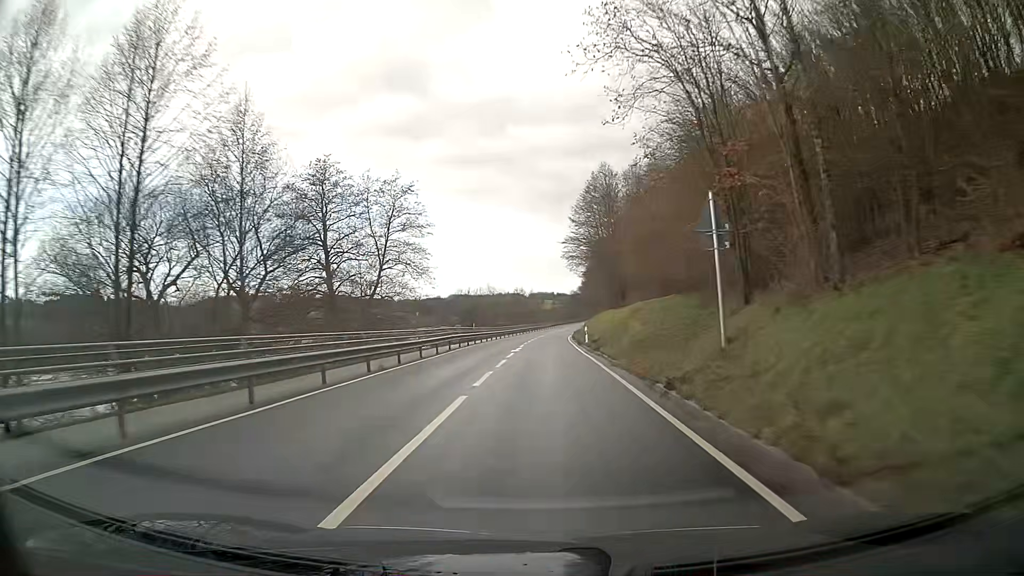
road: secondary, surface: asphalt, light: Day
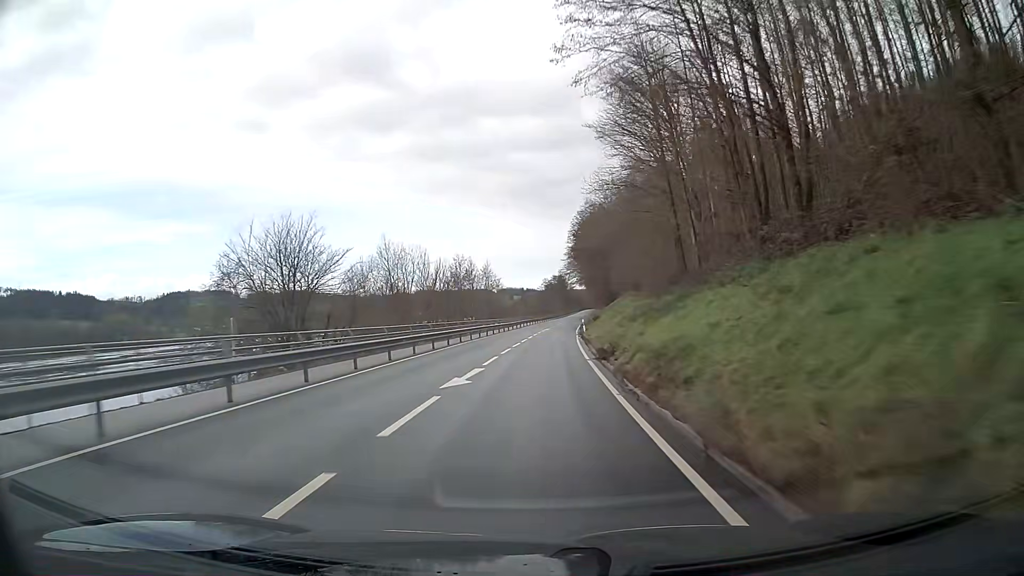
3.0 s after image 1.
(+1.5, +60.3) m; +2°
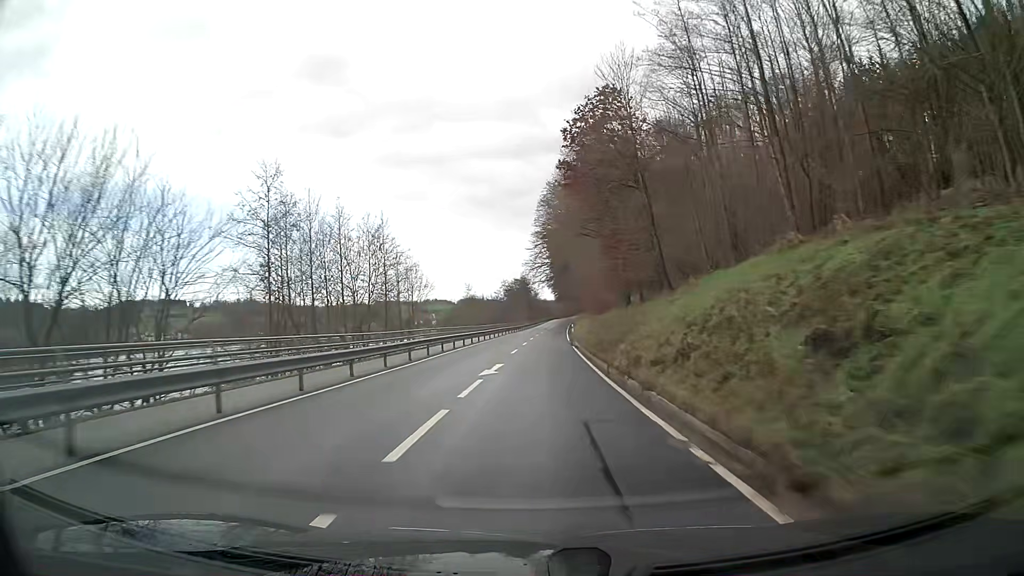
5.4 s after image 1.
(+1.5, +49.2) m; +3°
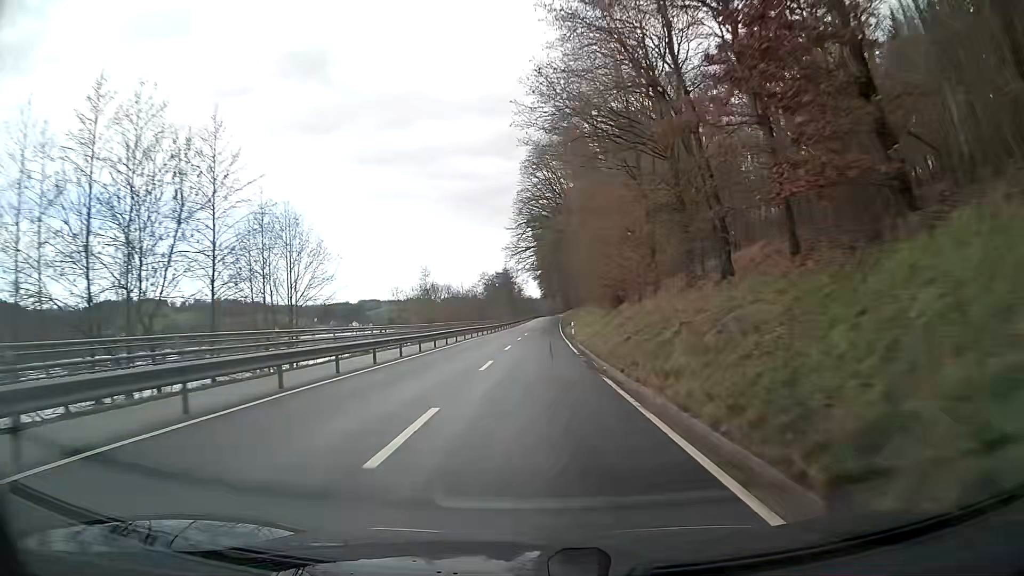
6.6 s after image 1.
(+0.3, +25.0) m; +1°
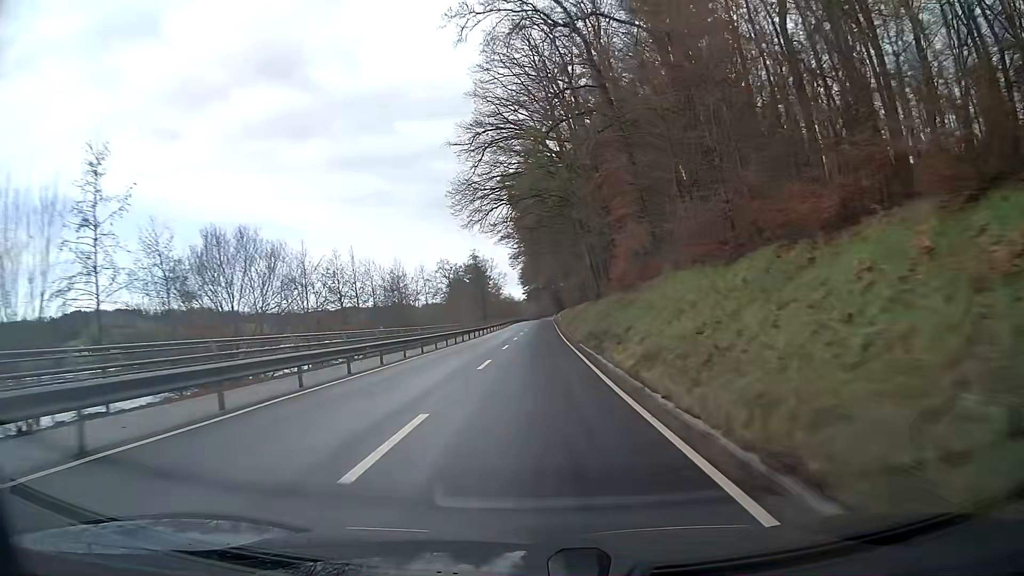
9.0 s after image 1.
(+0.6, +51.0) m; +1°
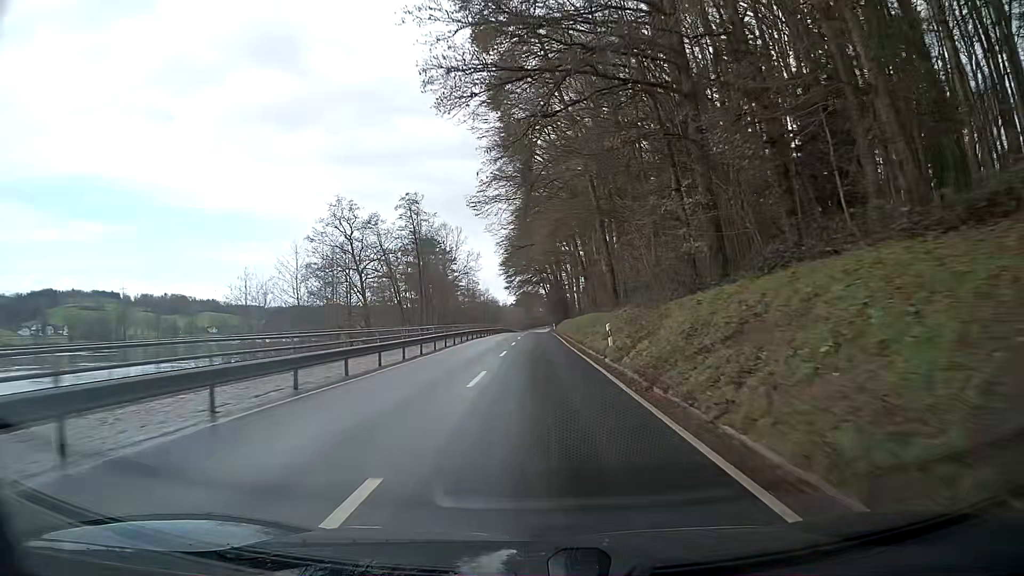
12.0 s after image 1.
(-0.3, +64.9) m; 0°
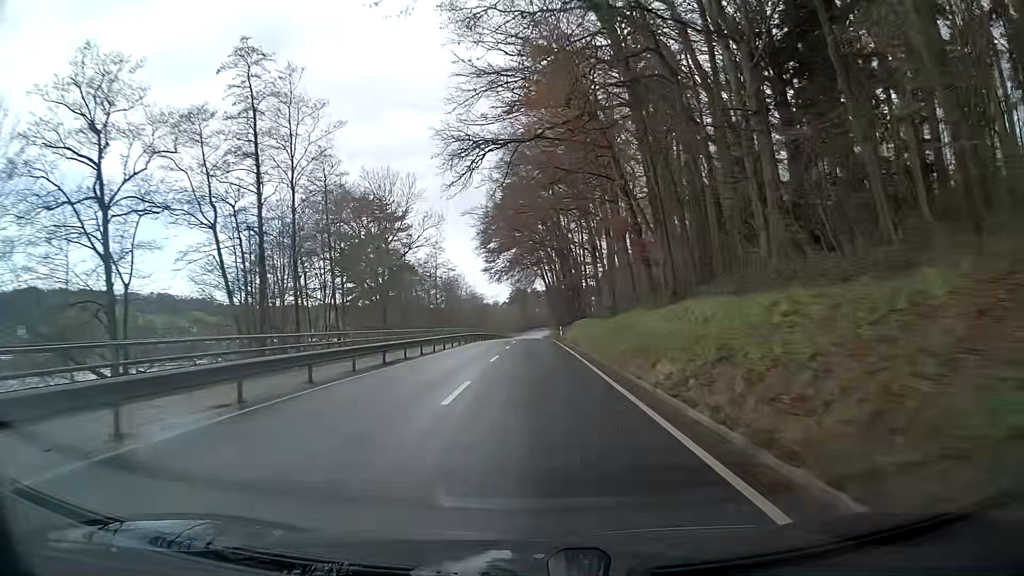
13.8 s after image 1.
(+0.6, +39.0) m; +1°
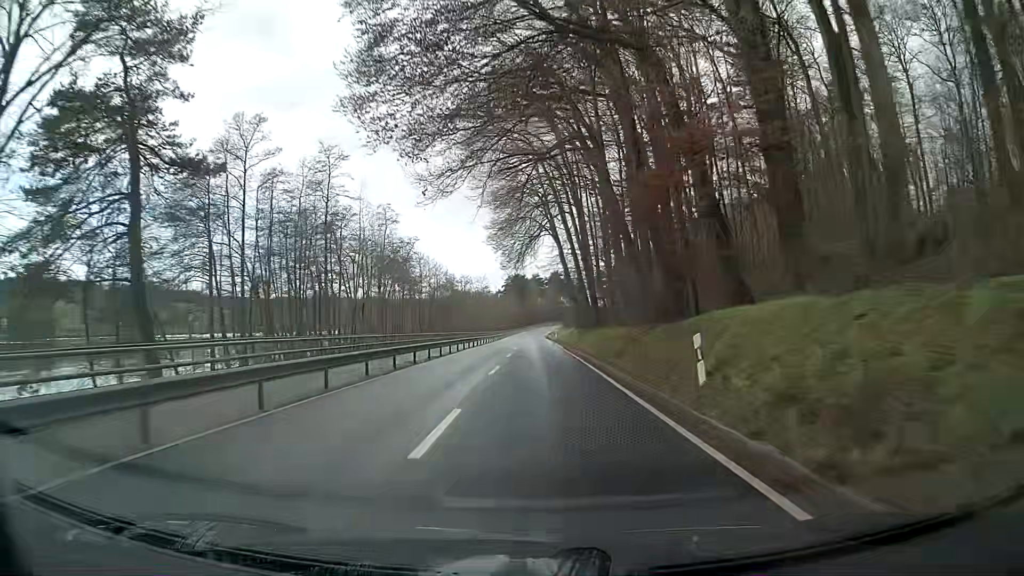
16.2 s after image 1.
(0.0, +52.1) m; +1°
